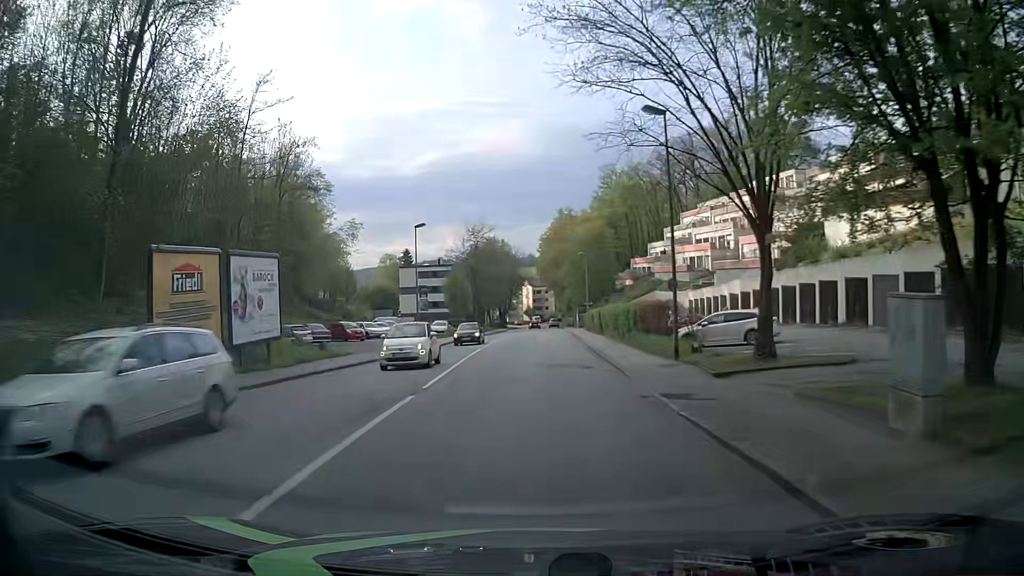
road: tertiary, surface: asphalt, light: Day
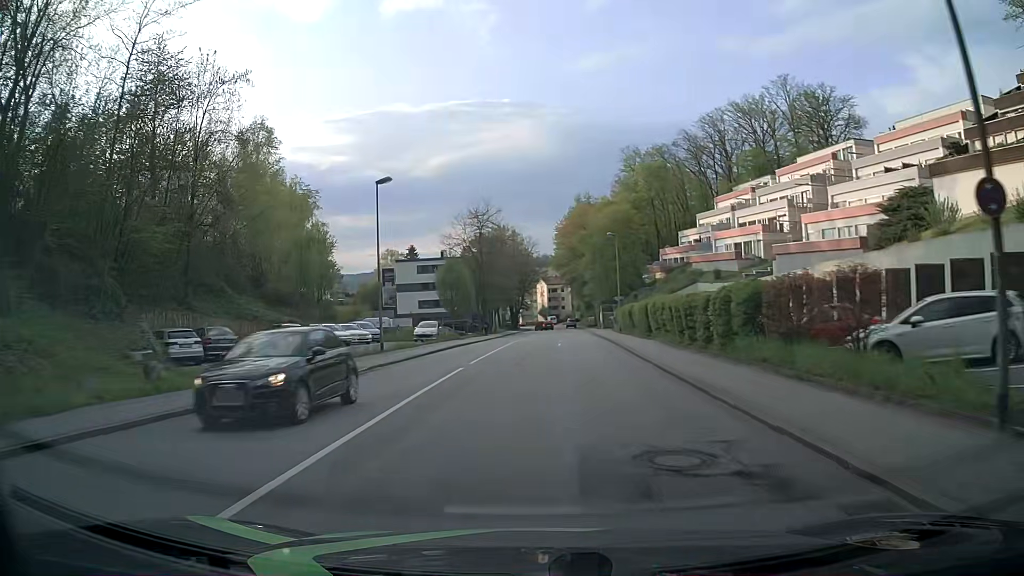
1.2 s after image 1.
(-0.2, +15.3) m; -1°
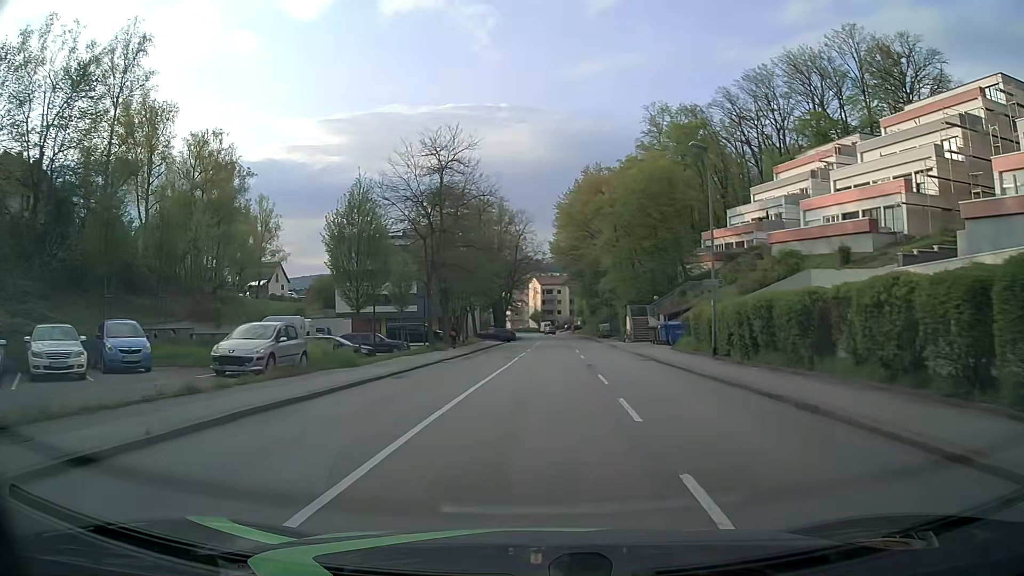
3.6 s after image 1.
(-0.1, +30.5) m; +1°
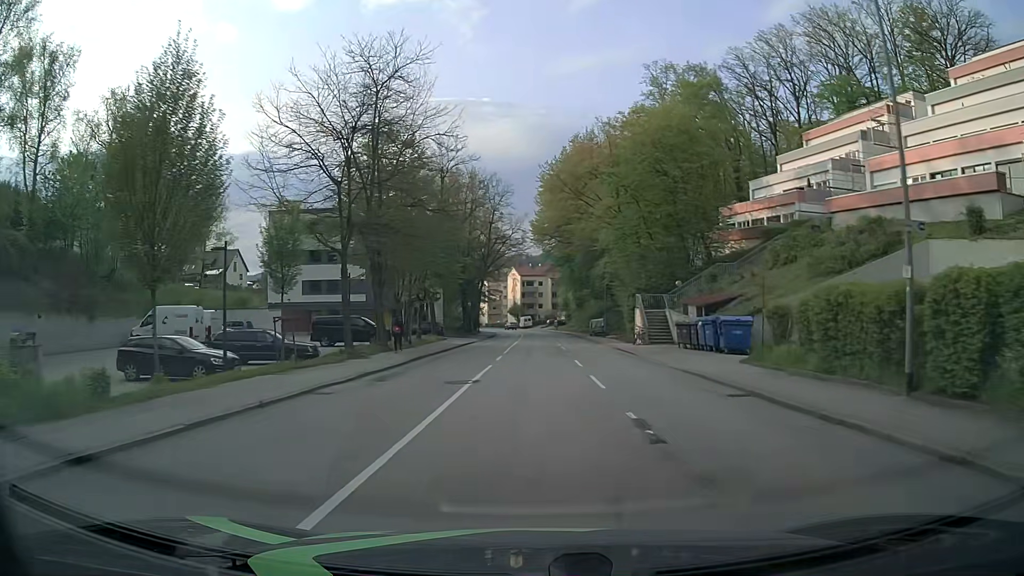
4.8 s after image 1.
(+0.2, +15.2) m; +1°
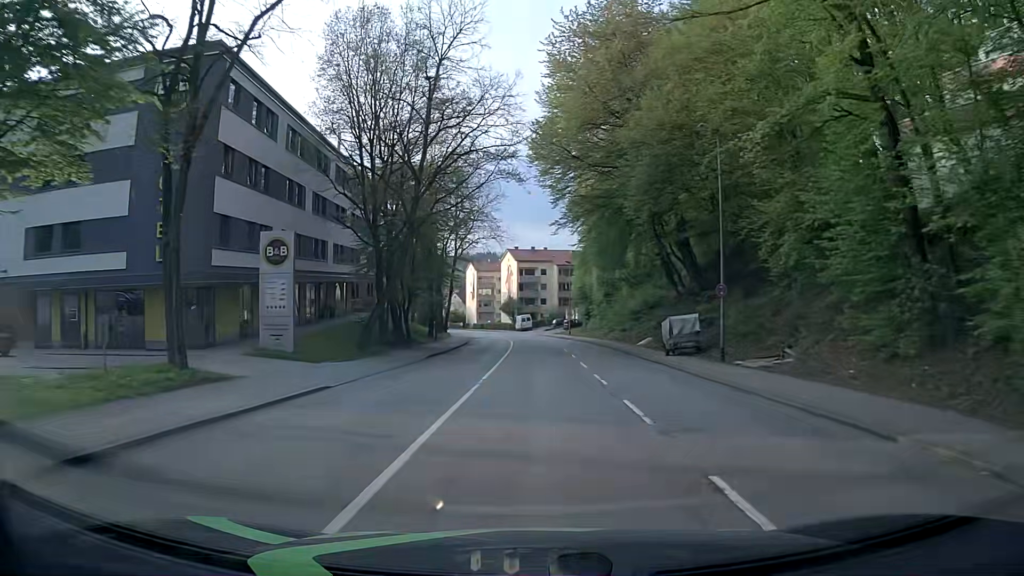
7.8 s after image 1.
(+0.1, +38.2) m; 0°
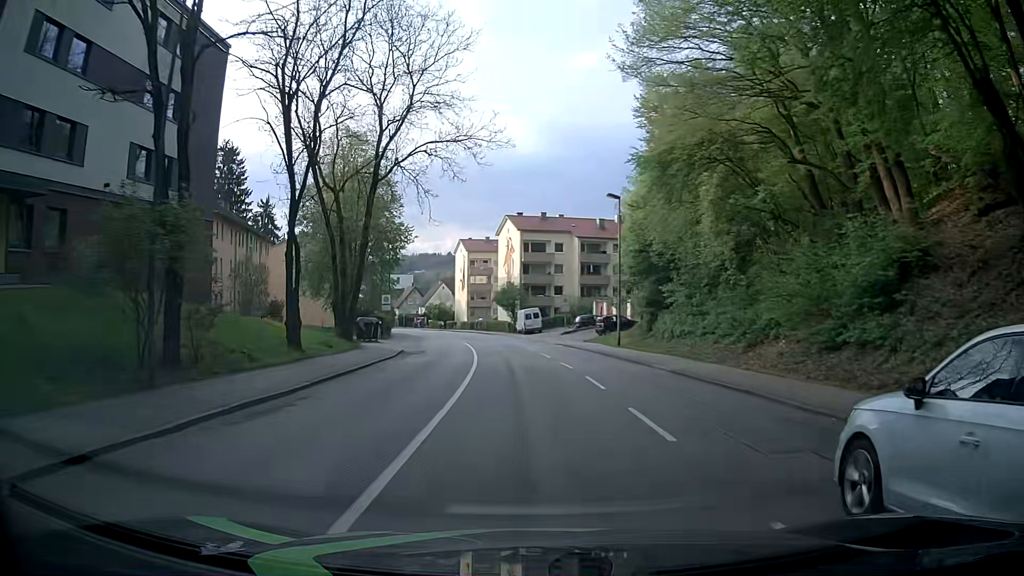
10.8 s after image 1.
(0.0, +38.2) m; -1°
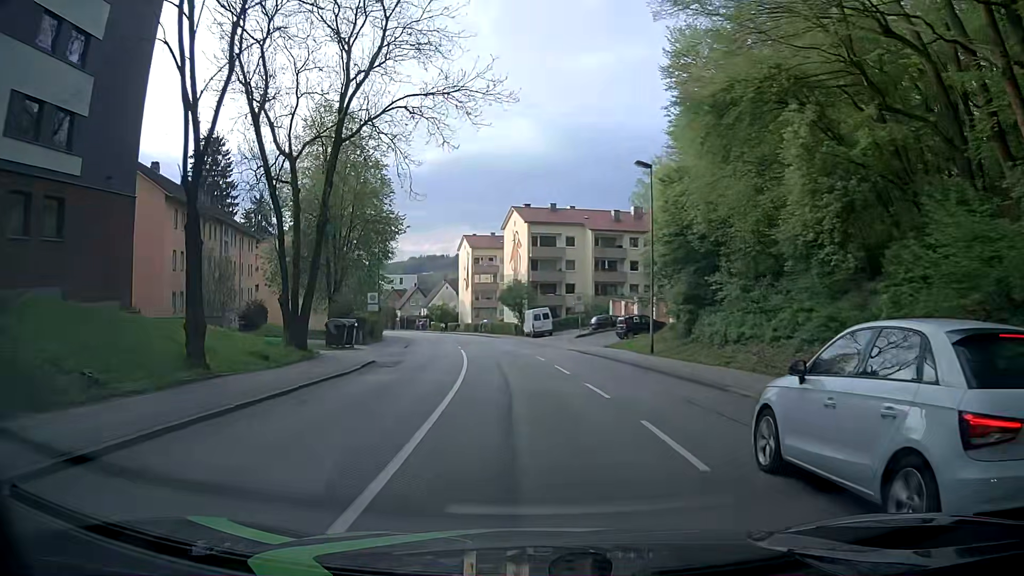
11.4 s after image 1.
(-0.1, +7.6) m; -1°
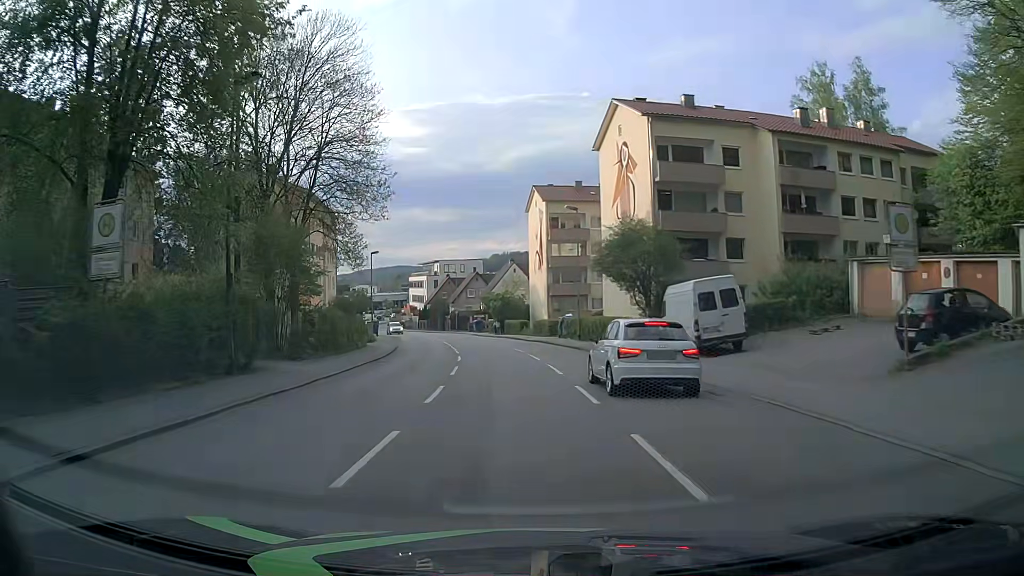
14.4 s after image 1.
(-1.6, +38.1) m; -6°
(0, +10) (-1, +20) (-2, +30) (-3, +40) (-5, +50) (-7, +59) (-9, +69) (-12, +79) (-15, +88) (-19, +98) m
